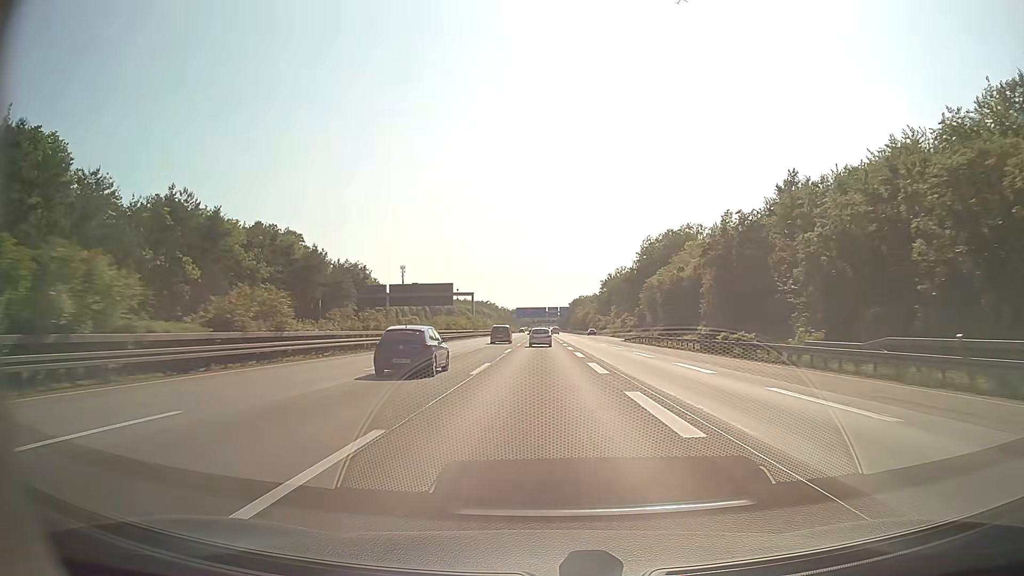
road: motorway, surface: asphalt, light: Day
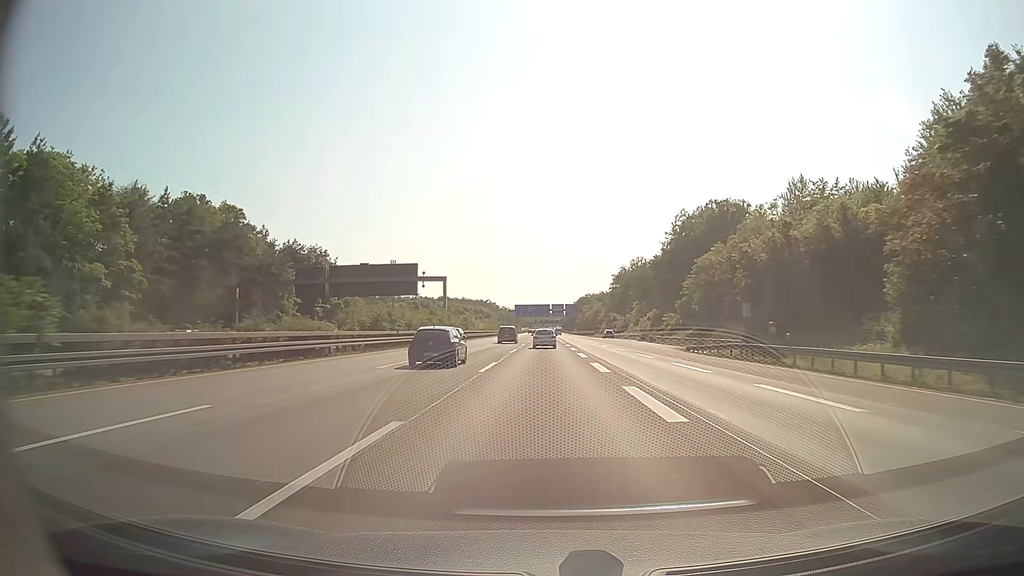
(-0.1, +34.8) m; 0°
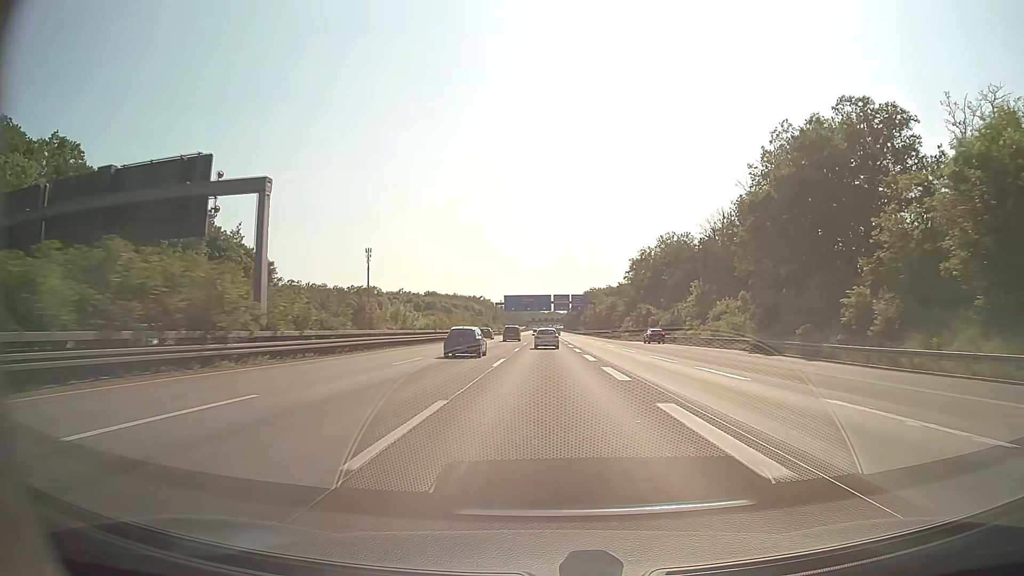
(0.0, +52.0) m; 0°
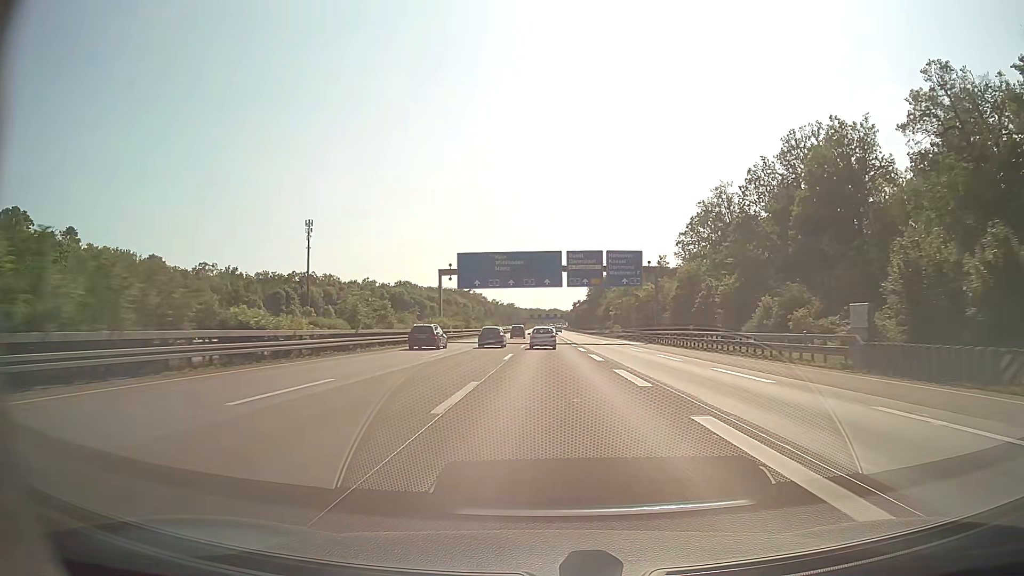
(0.0, +85.6) m; 0°
(0, +10) (0, +20) (0, +30) (0, +40) (0, +50) (0, +60) (0, +70) (0, +80) (0, +90) (0, +100) m
